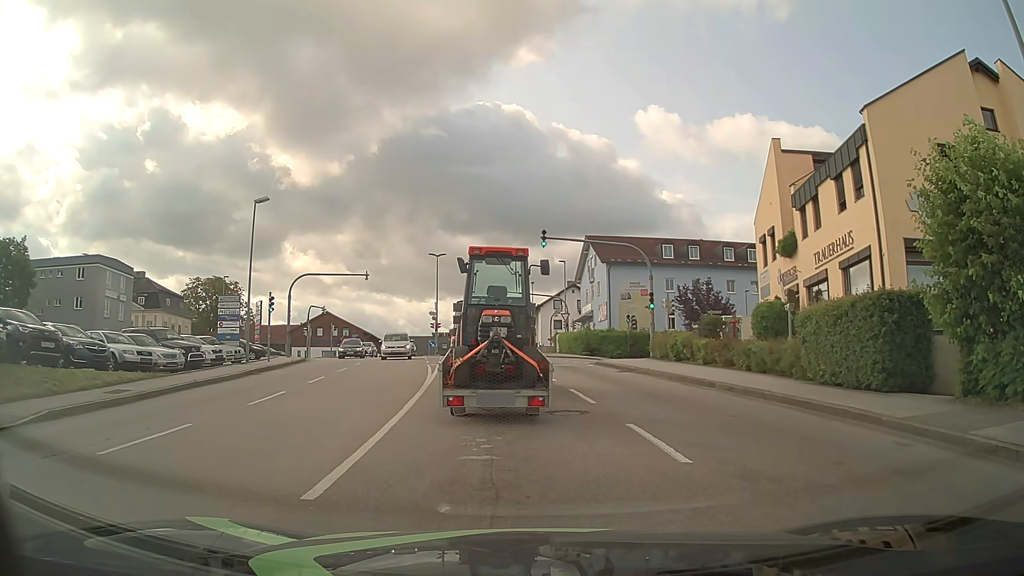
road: tertiary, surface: asphalt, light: Day
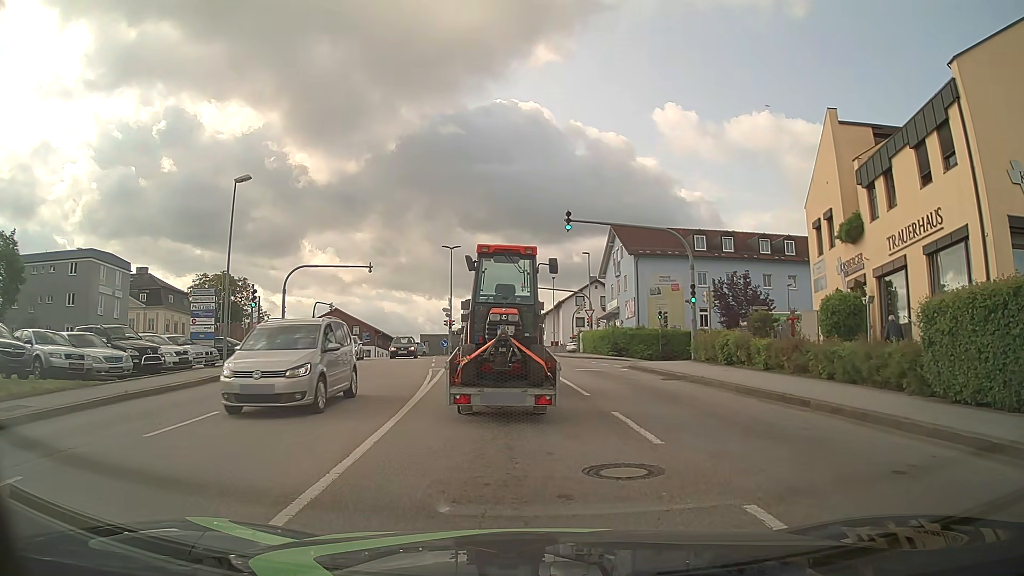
(-0.1, +4.8) m; -2°
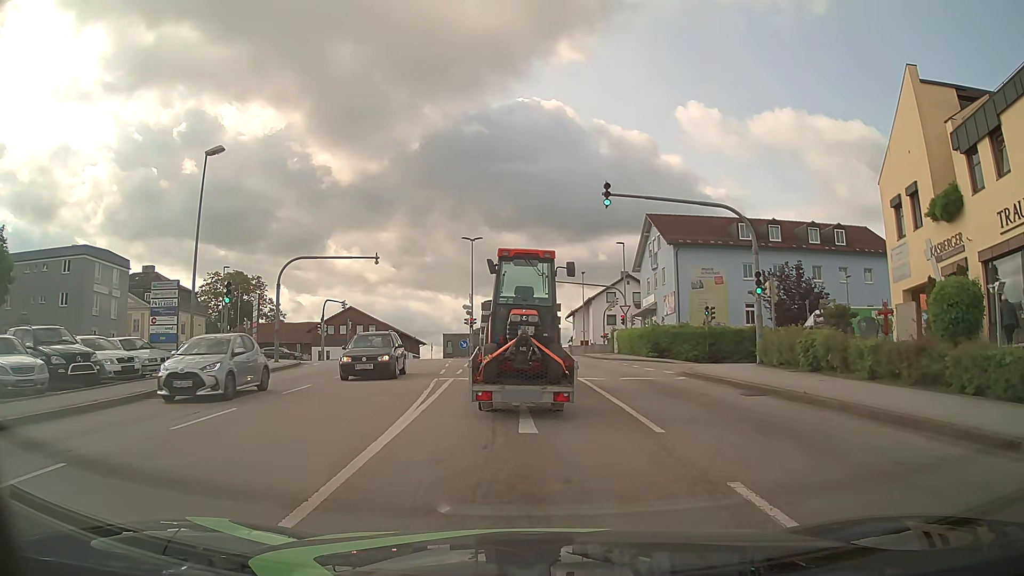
(-0.2, +5.4) m; -2°
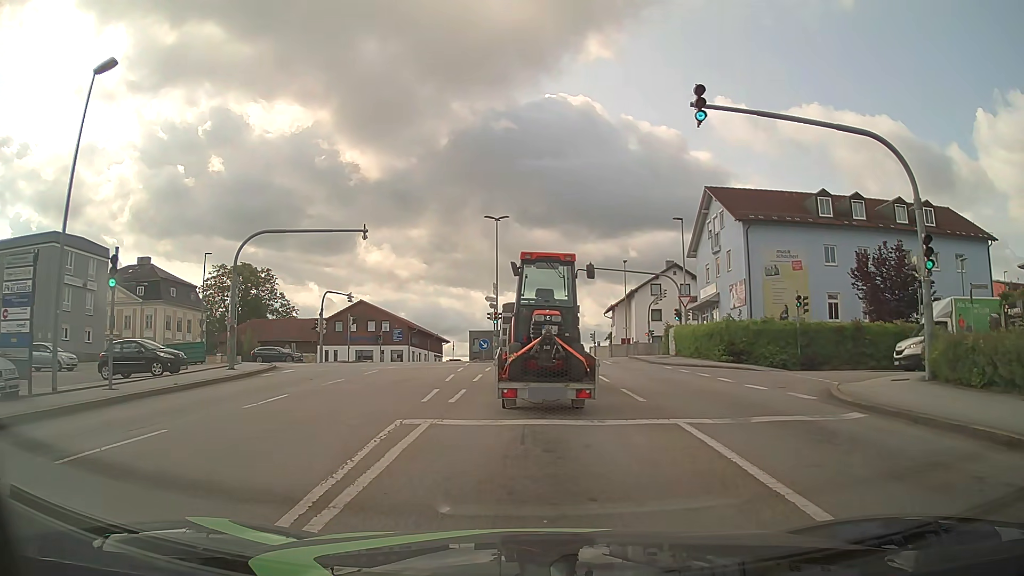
(-0.3, +9.5) m; -4°
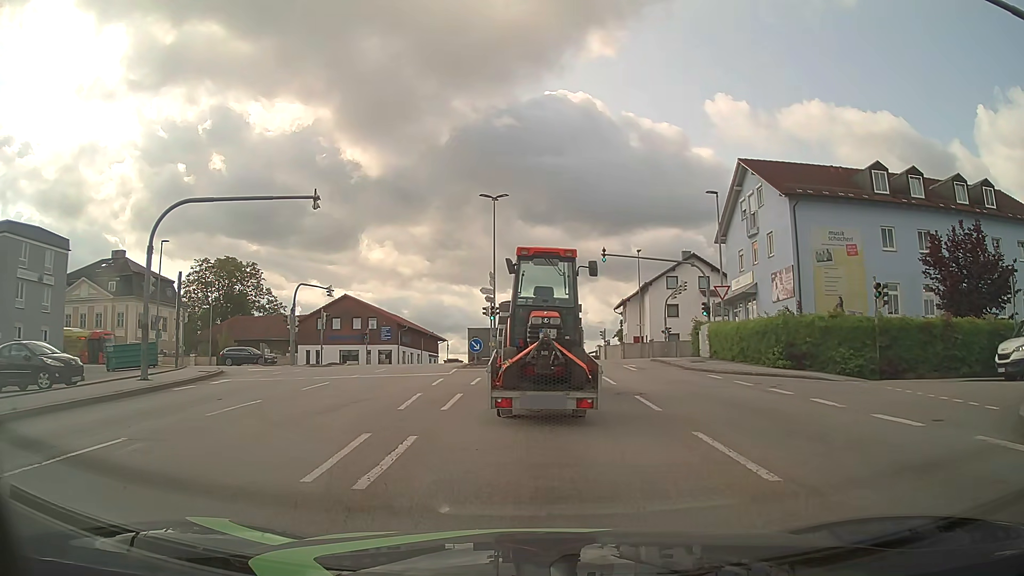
(+0.1, +7.0) m; +2°
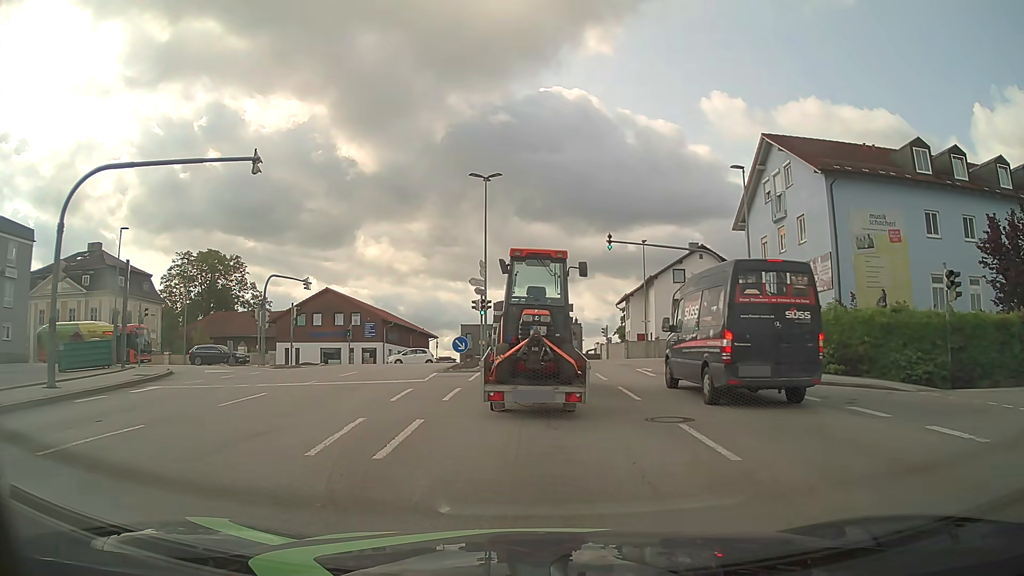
(-0.1, +4.8) m; -1°
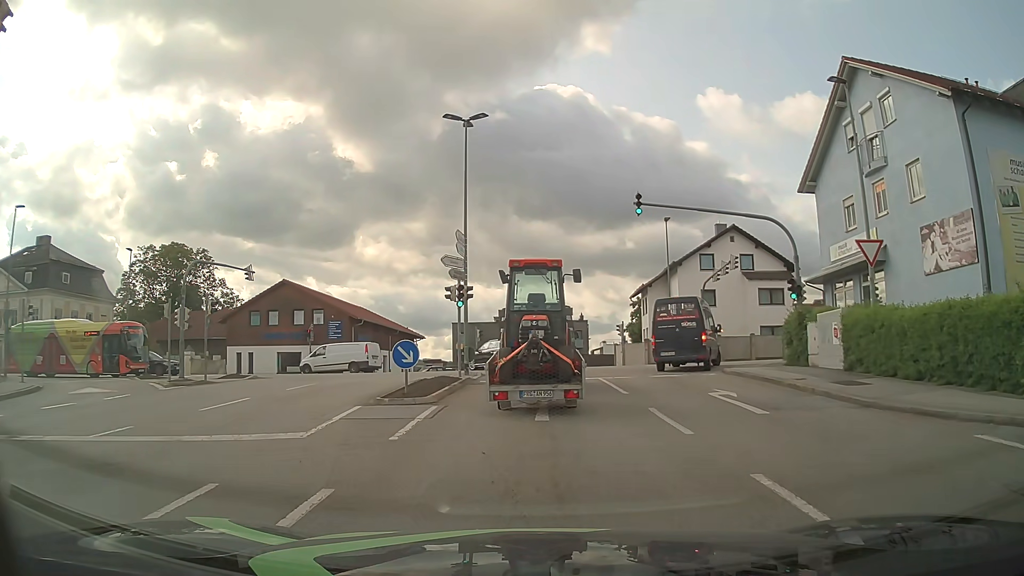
(-0.1, +10.6) m; -1°
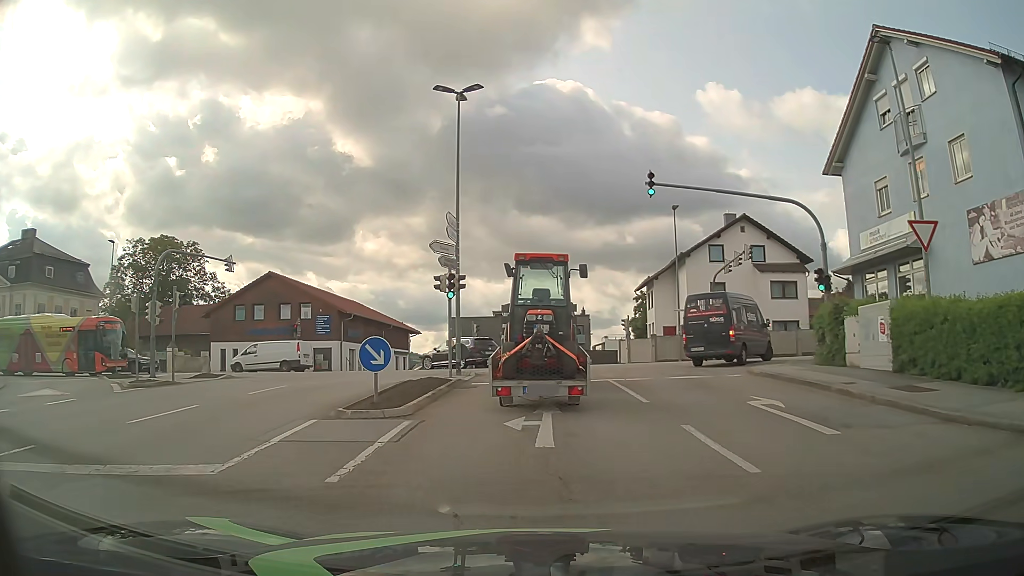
(0.0, +2.8) m; 0°
(0, +10) (0, +20) (-1, +30) (-7, +37) (-16, +40) (-26, +41) (-36, +41) (-46, +40) (-56, +40) (-66, +39) m
